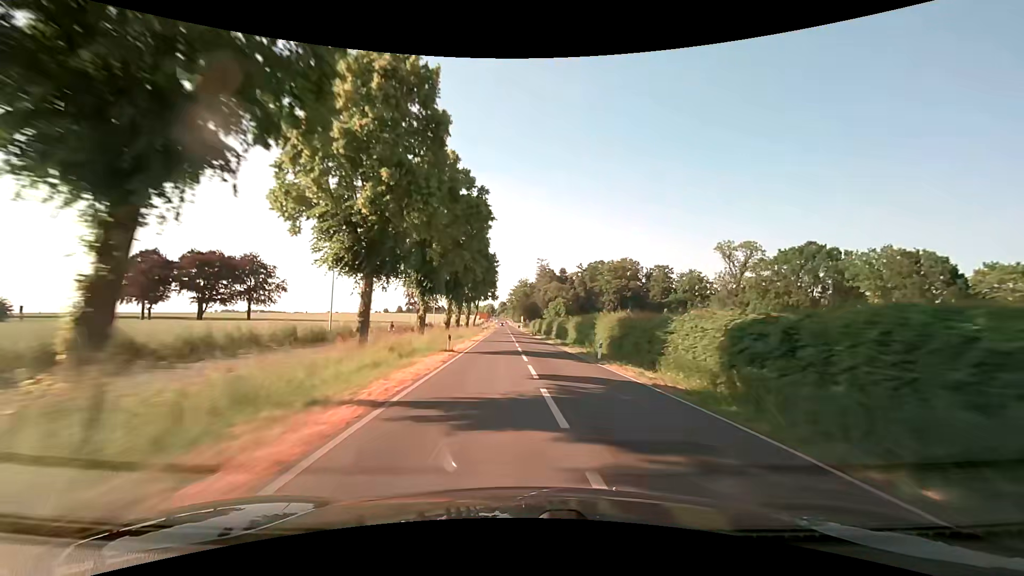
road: secondary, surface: asphalt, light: Day
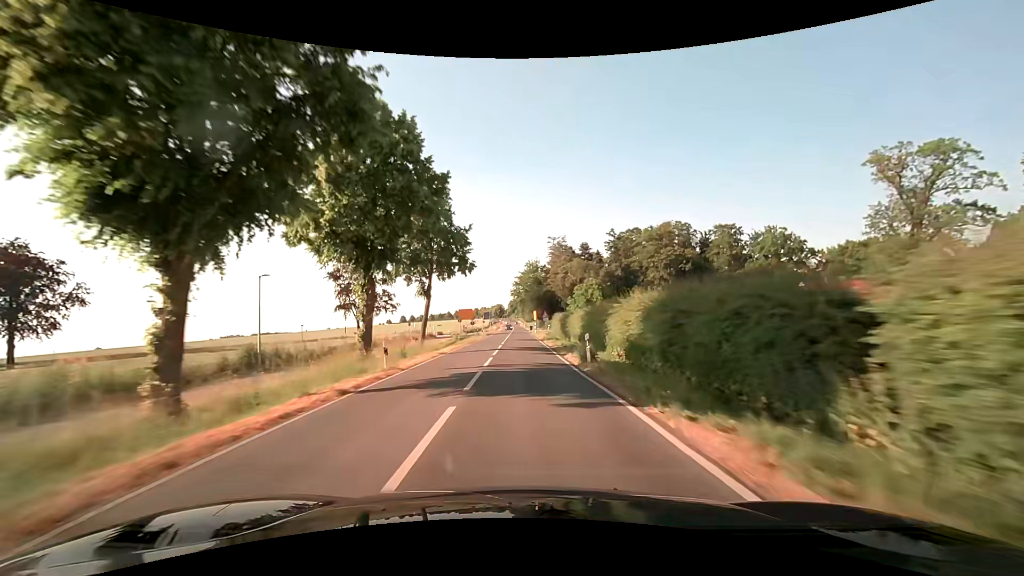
(+0.1, +56.1) m; -1°
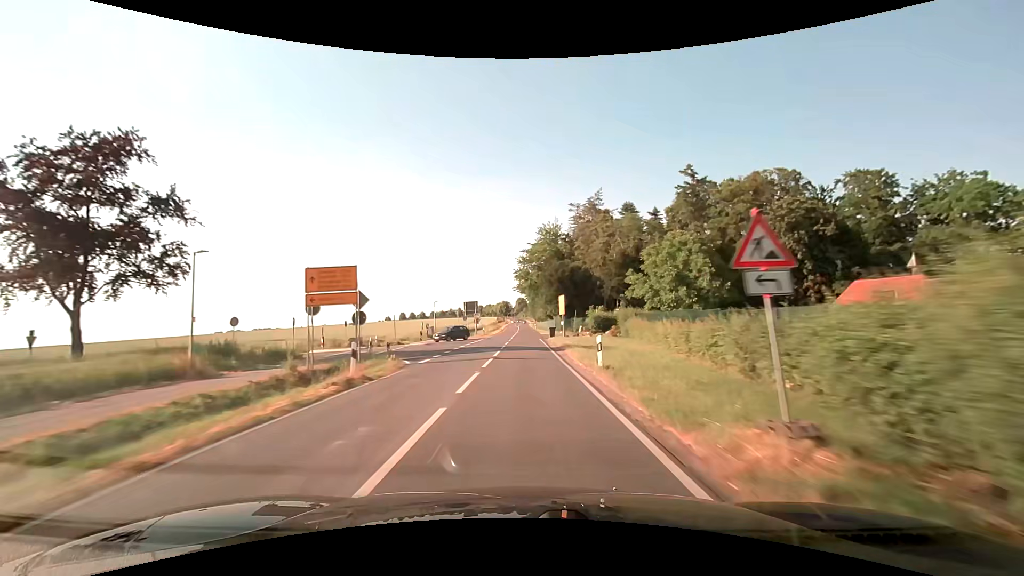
(-1.2, +52.7) m; -2°
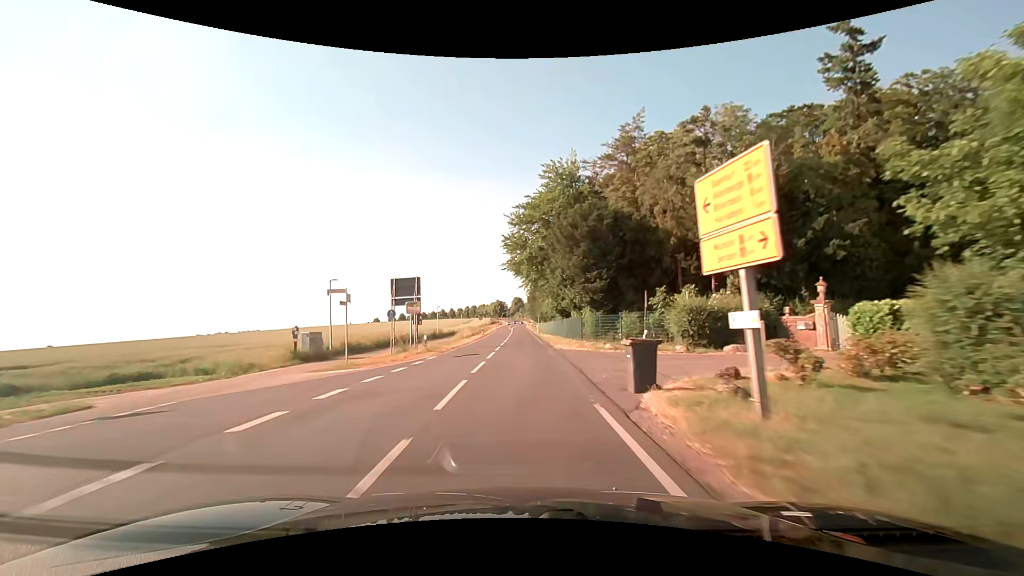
(+0.1, +37.0) m; 0°
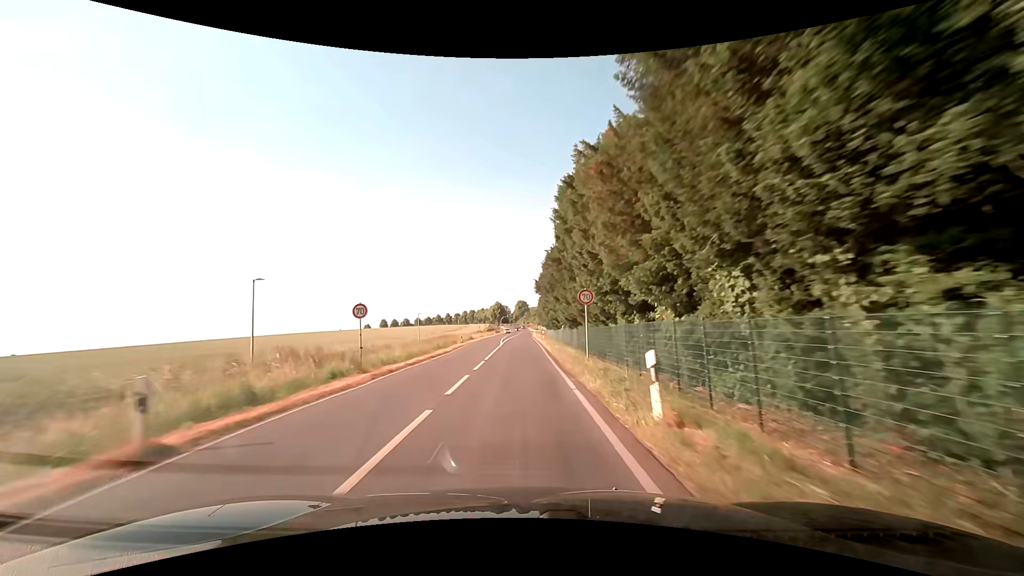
(0.0, +57.1) m; -1°
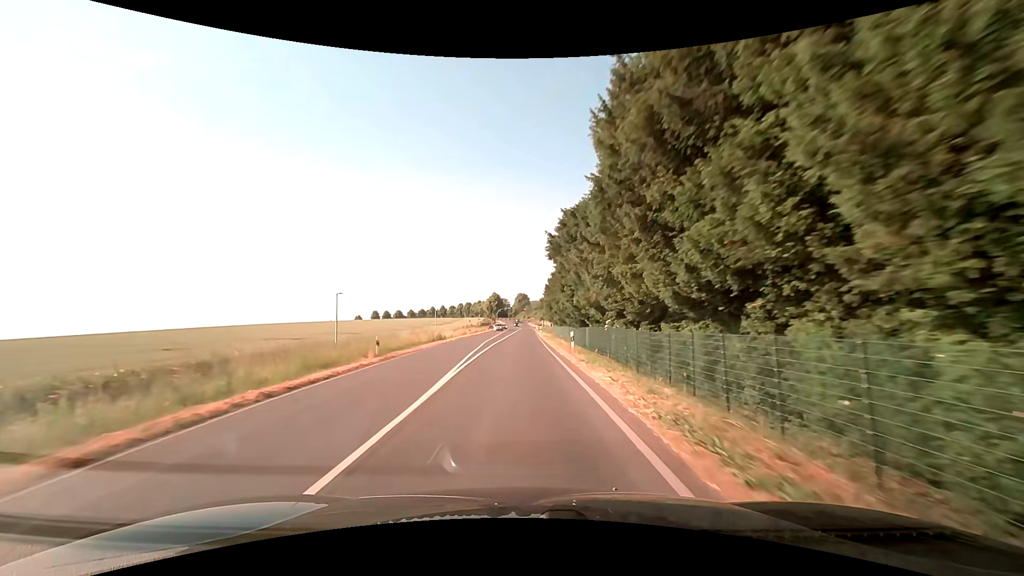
(-0.1, +32.5) m; 0°
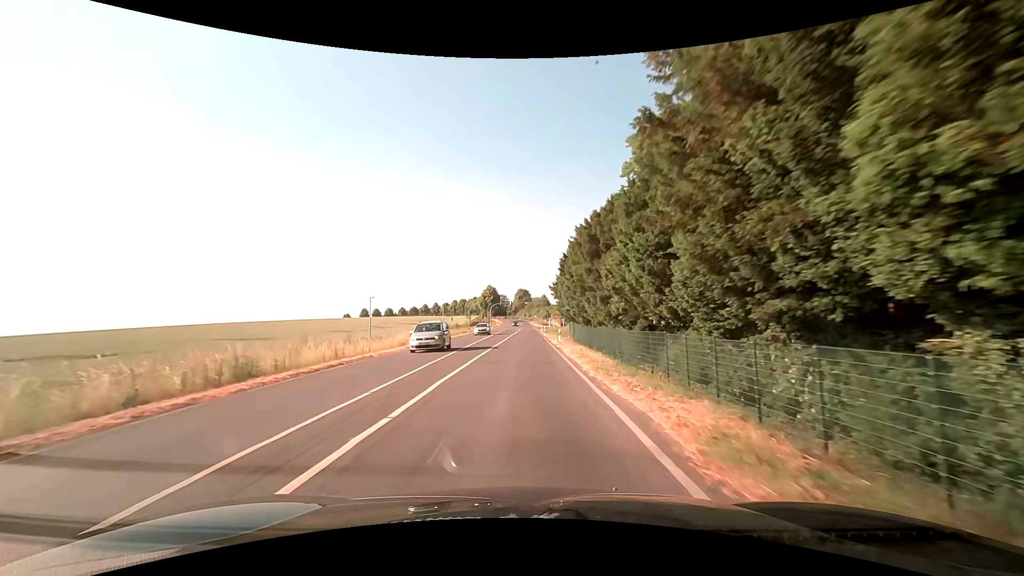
(0.0, +38.0) m; 0°
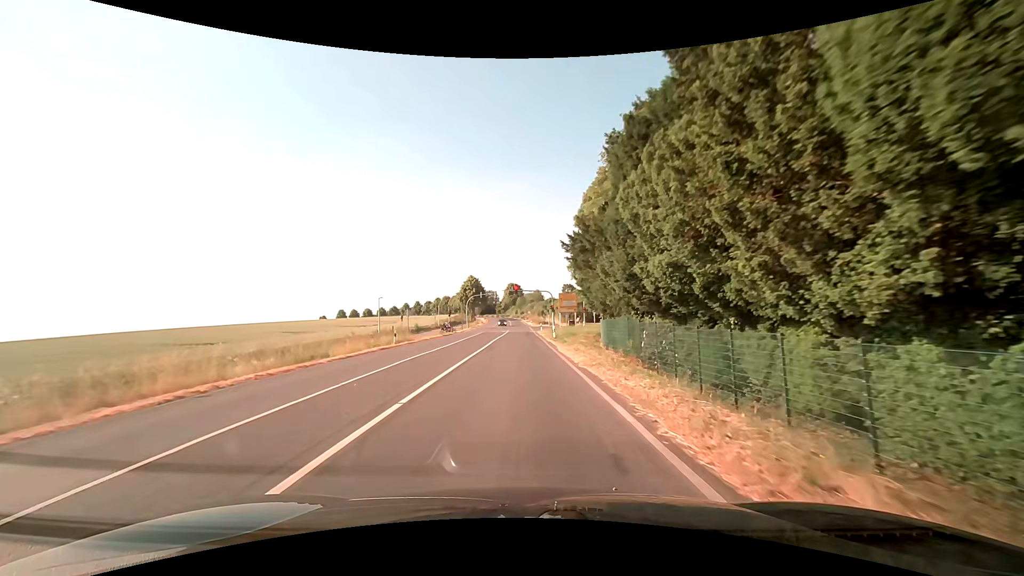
(+0.5, +38.7) m; +2°
(0, +10) (0, +20) (0, +30) (0, +40) (0, +50) (-1, +60) (-1, +70) (-1, +80) (-2, +90) (-2, +100) m
